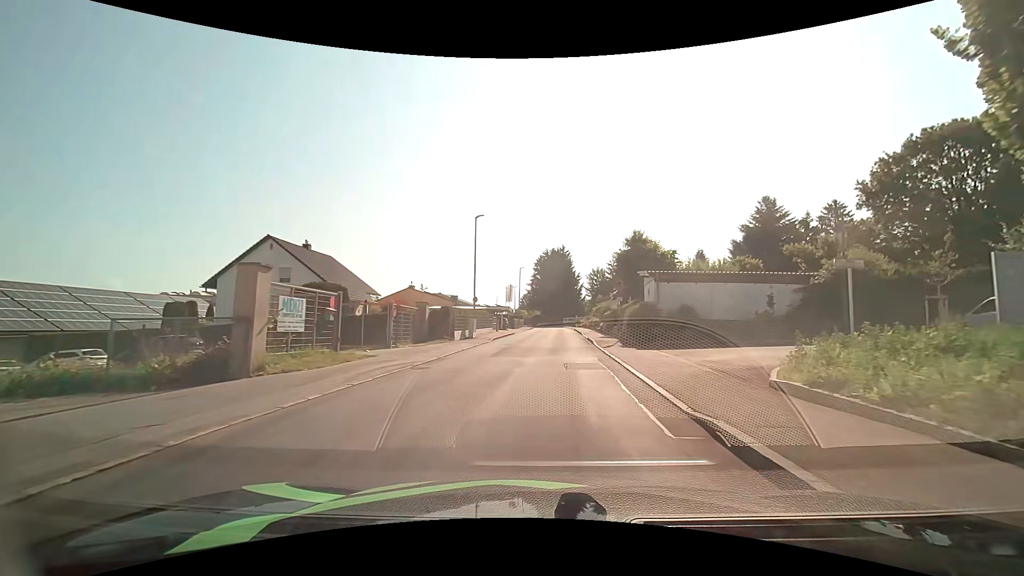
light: Day
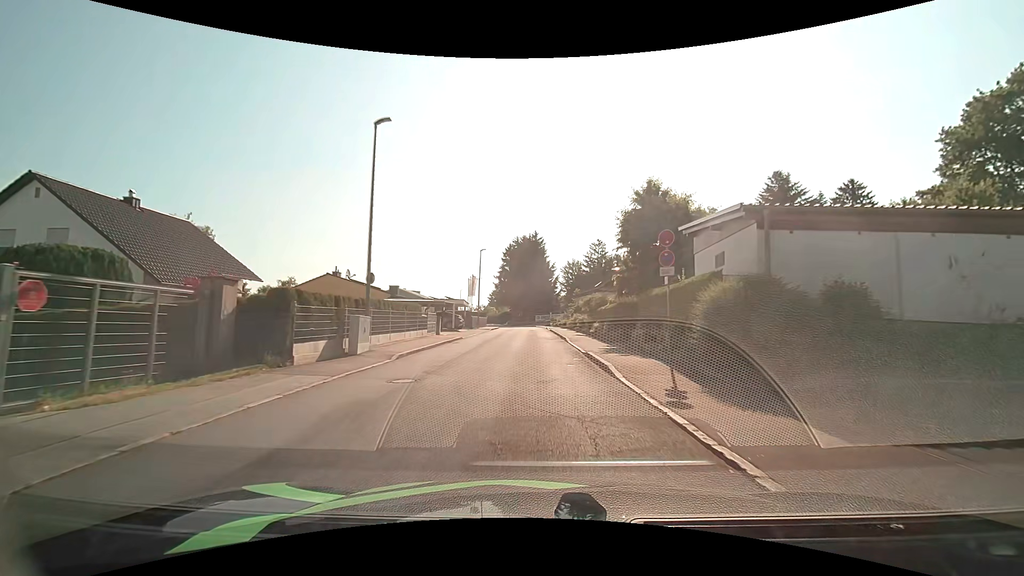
(+0.4, +16.2) m; +2°
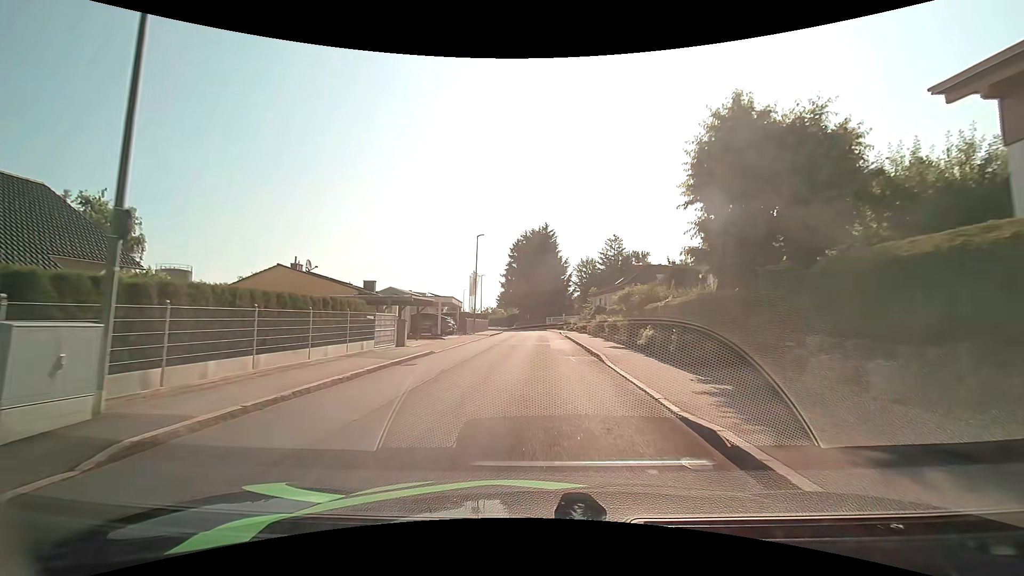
(0.0, +10.9) m; -1°
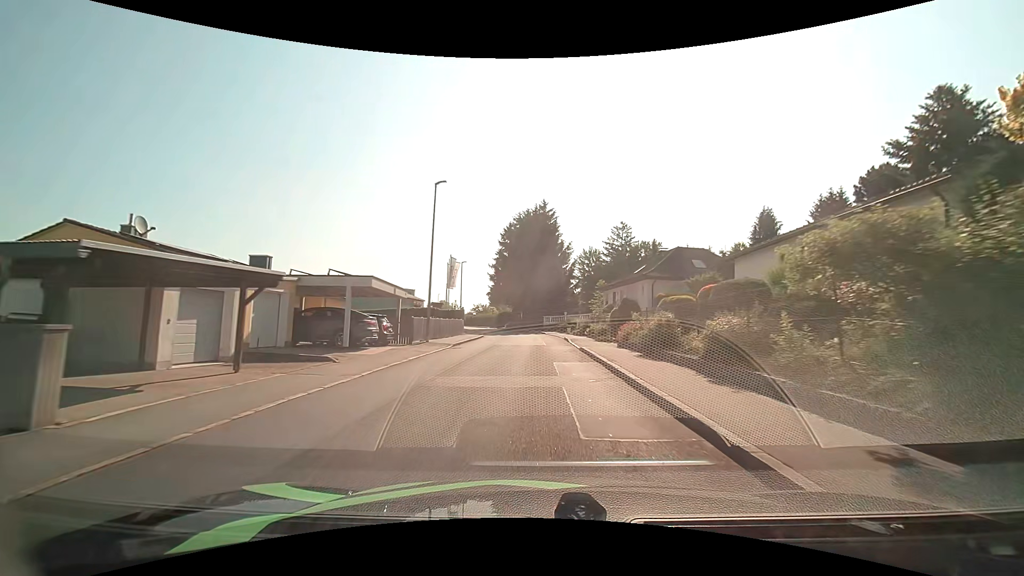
(0.0, +16.4) m; 0°
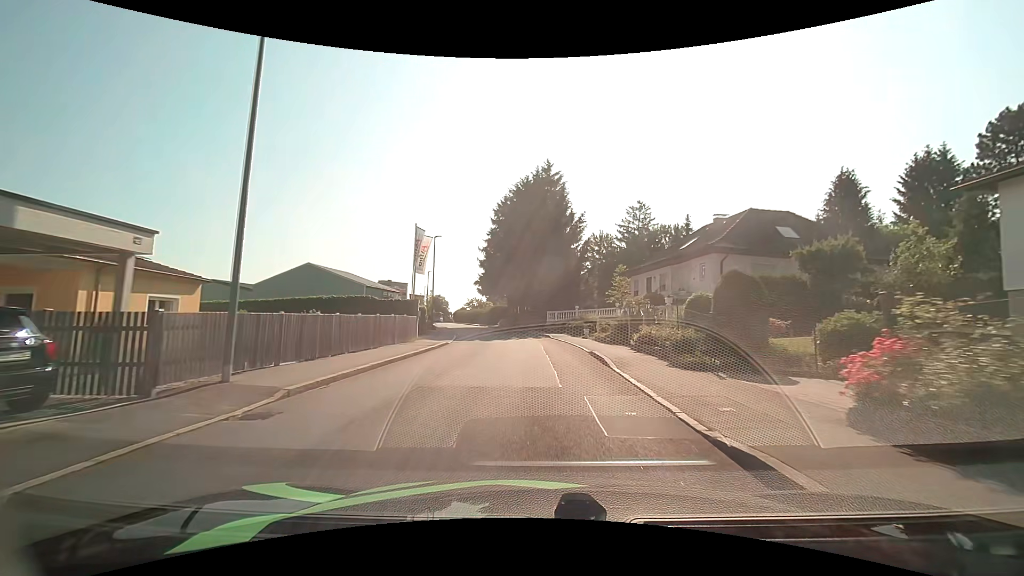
(0.0, +16.6) m; 0°
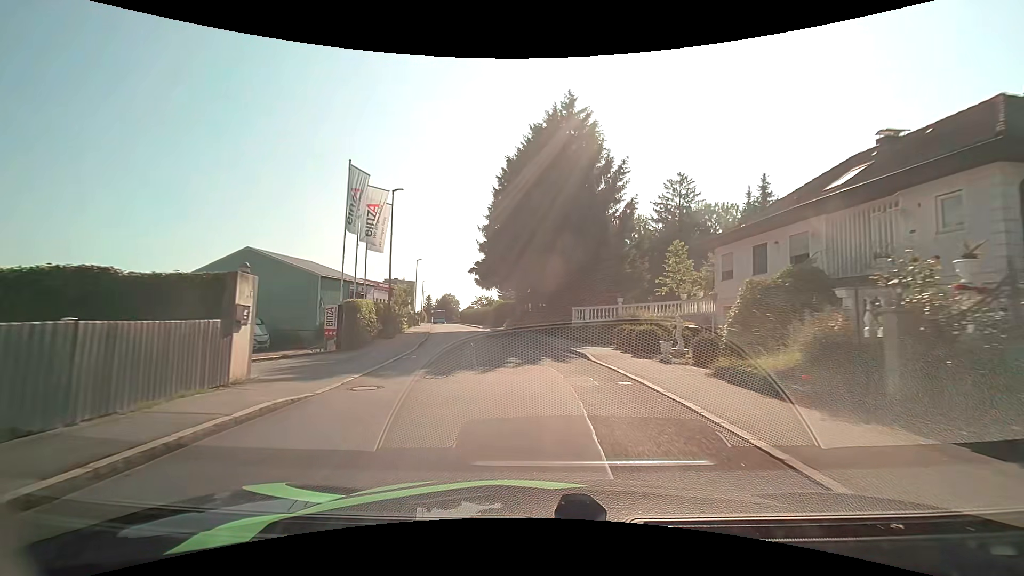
(-0.2, +16.6) m; -2°
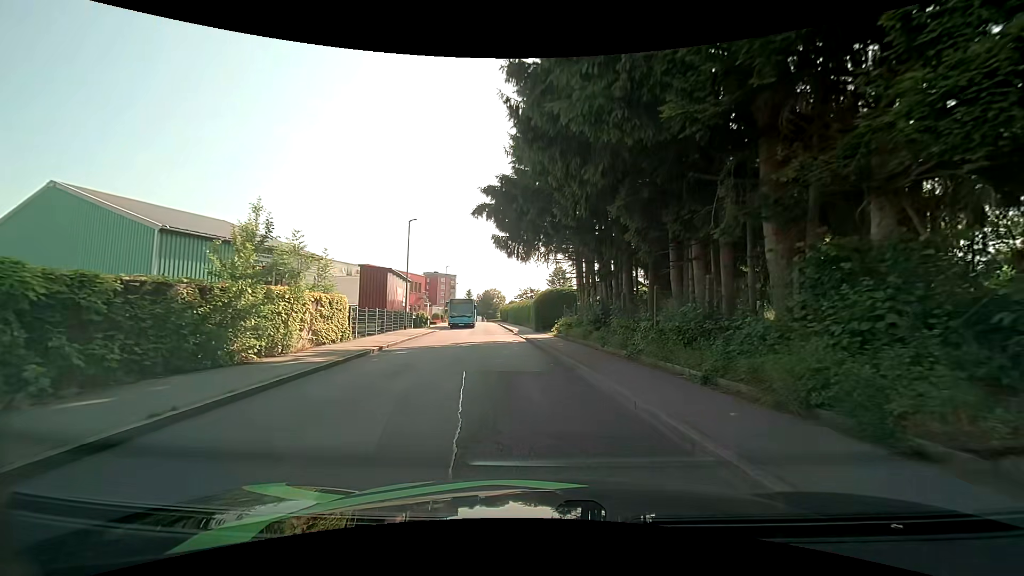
(-1.4, +24.6) m; -6°
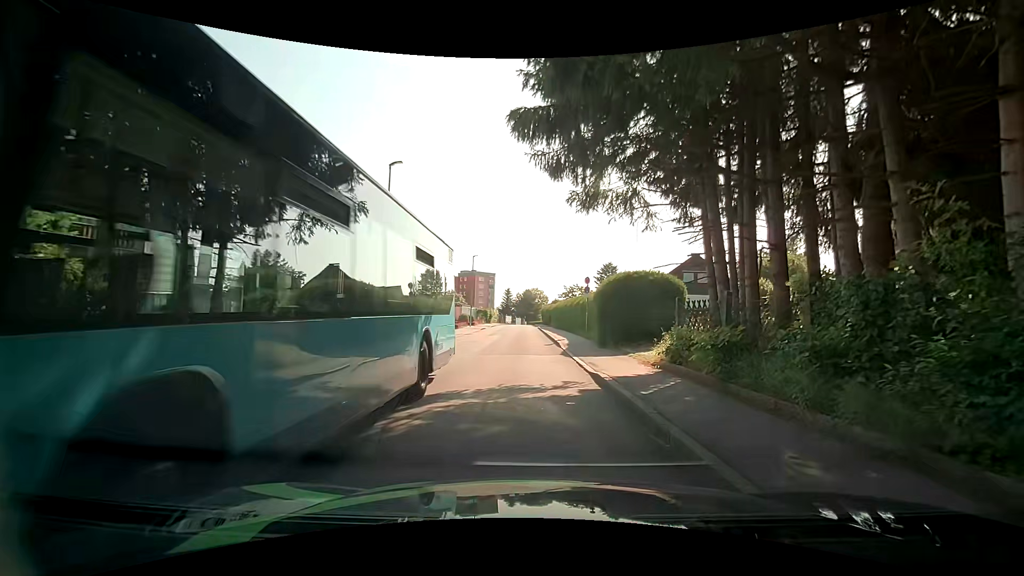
(-0.9, +14.4) m; -5°
(0, +10) (-1, +20) (-1, +30) (-2, +40) (-2, +50) (-2, +60) (-3, +70) (-3, +80) (-3, +90) (-3, +100) m
